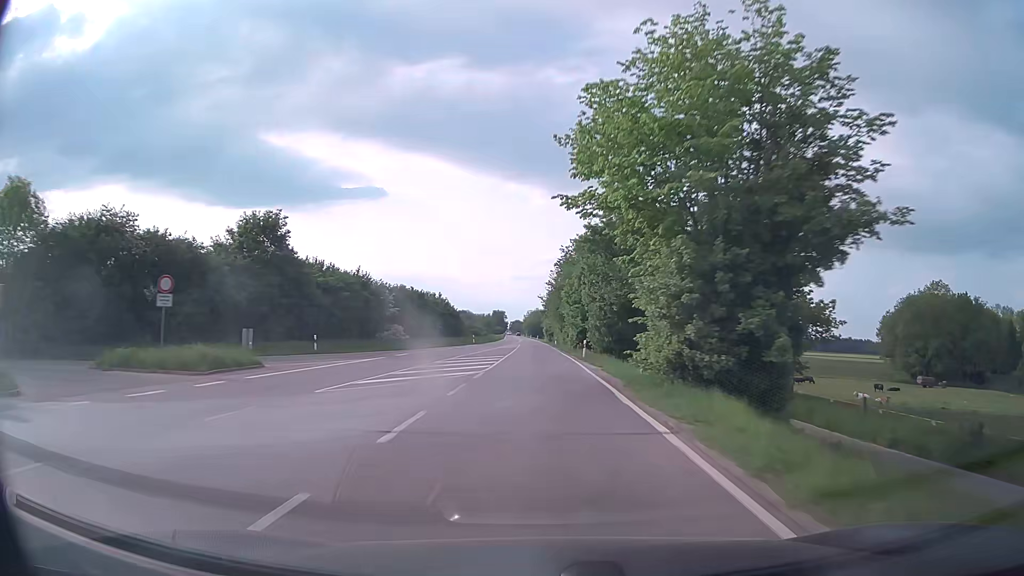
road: secondary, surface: asphalt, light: Day
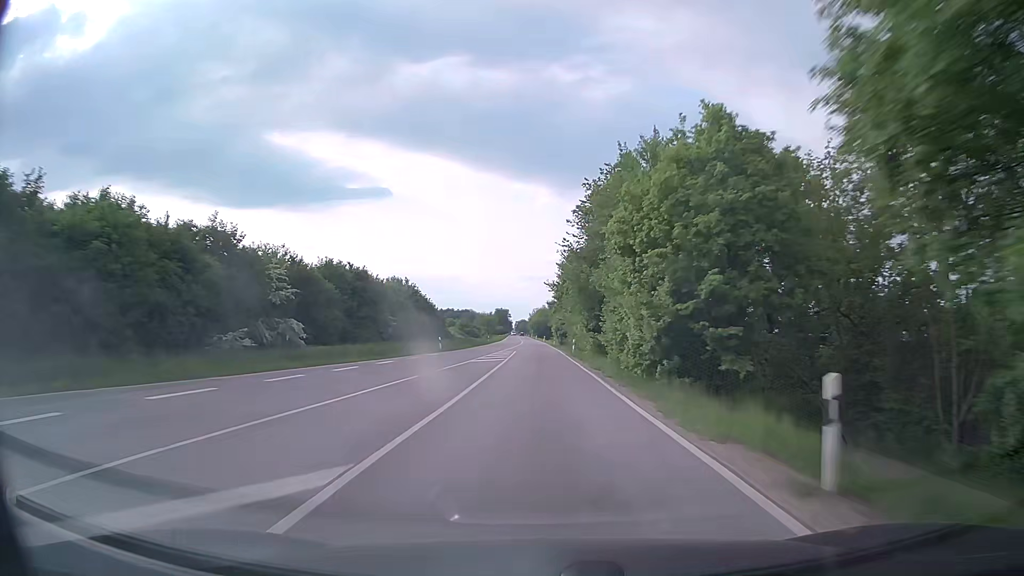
(-0.2, +32.7) m; -1°
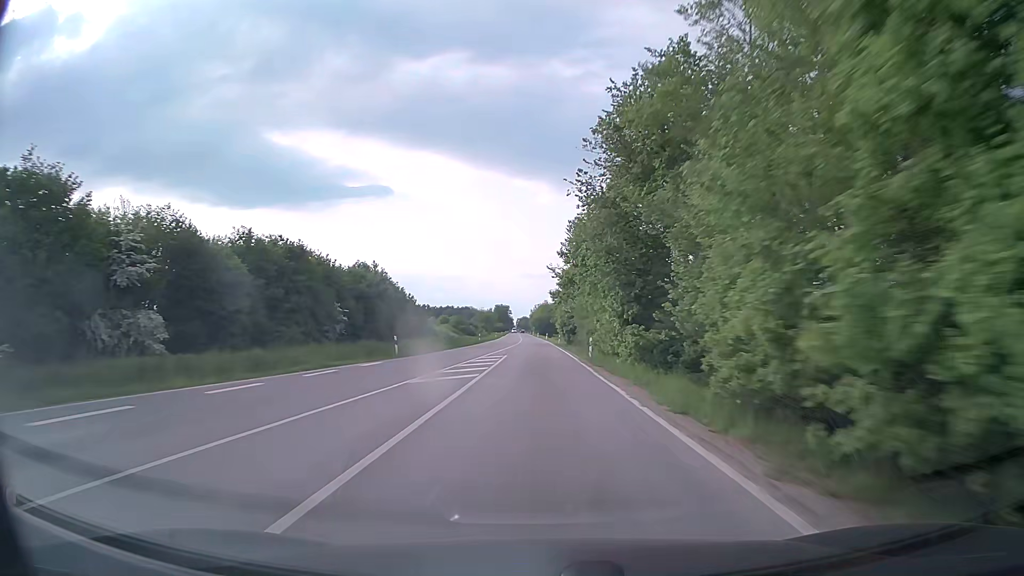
(+0.1, +16.4) m; 0°
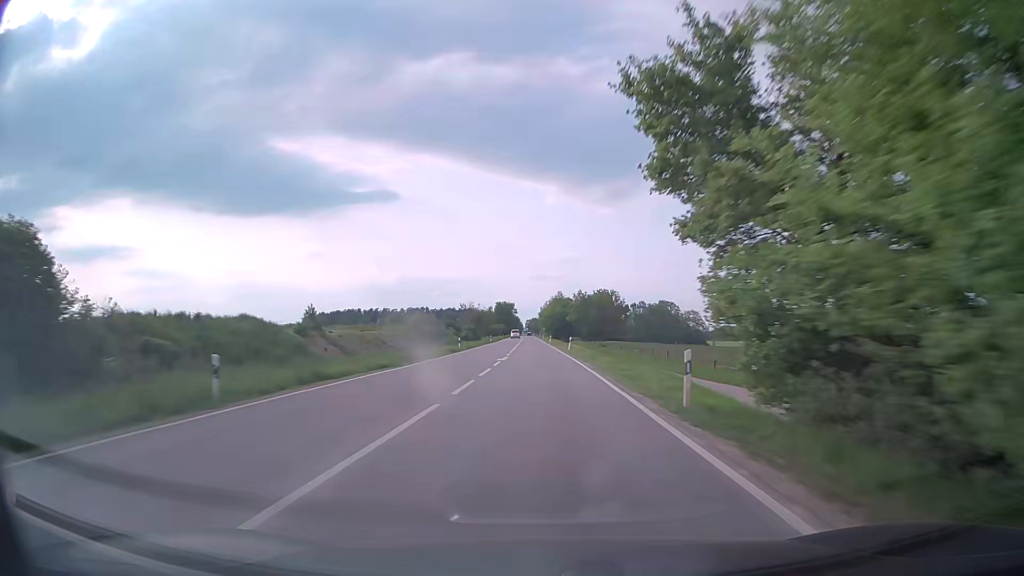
(-0.6, +65.4) m; -1°
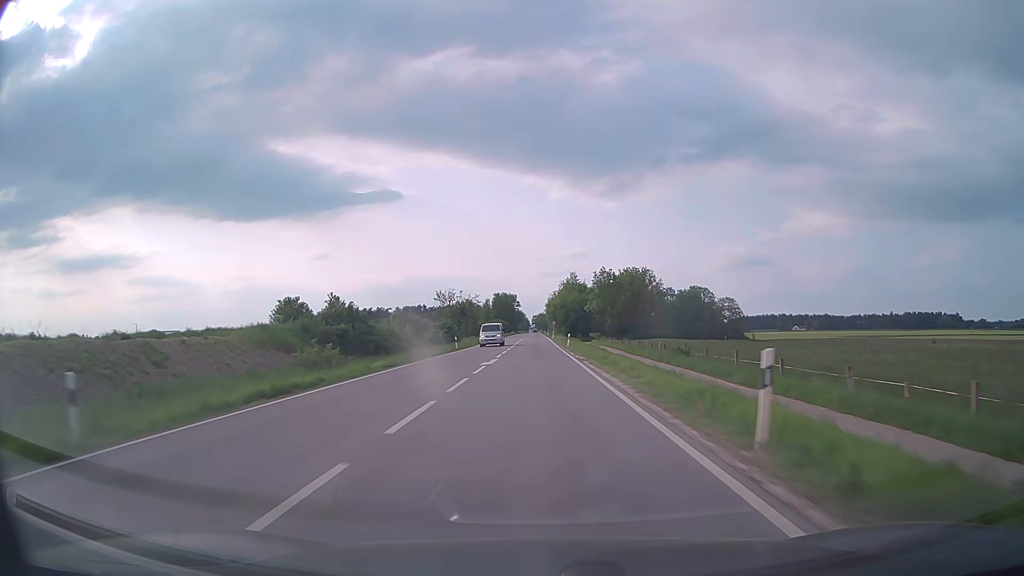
(-0.2, +47.4) m; -1°
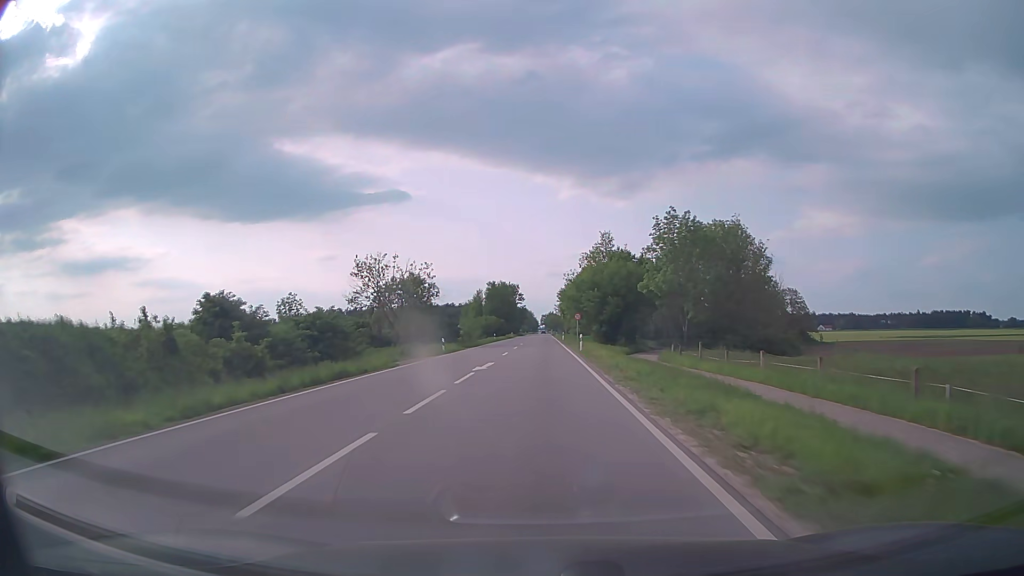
(-0.3, +57.3) m; -1°
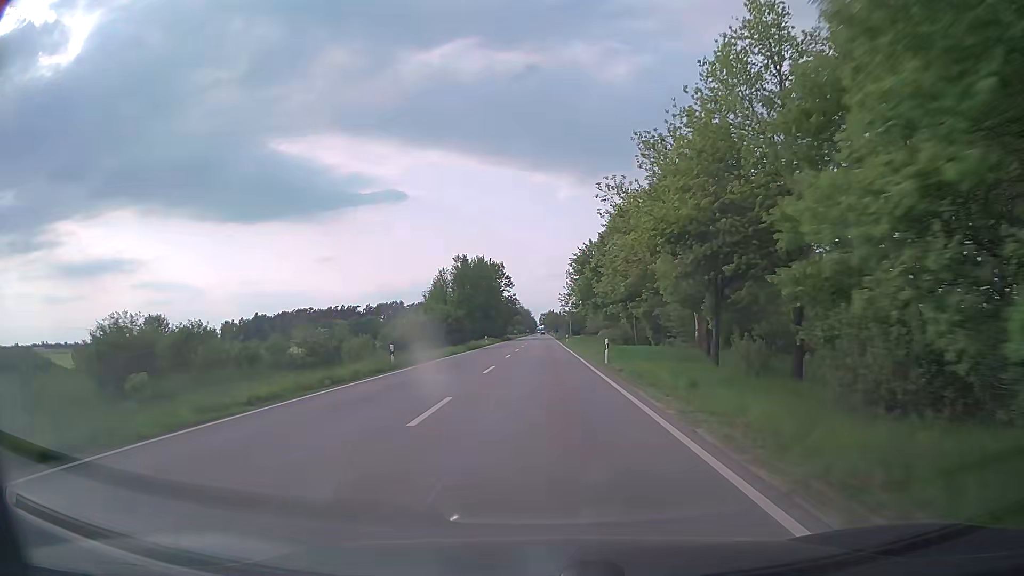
(-0.2, +60.2) m; 0°
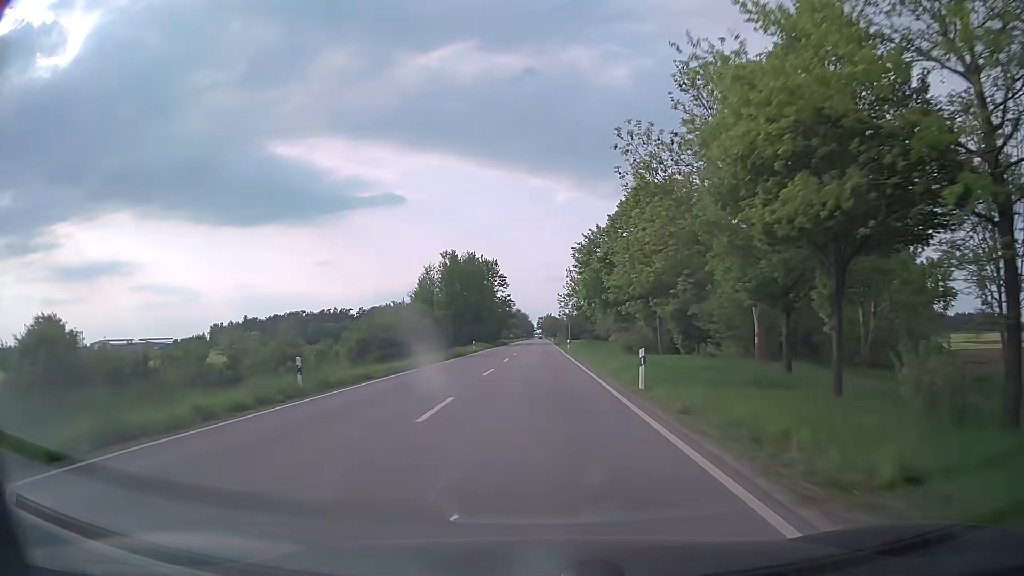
(0.0, +11.0) m; 0°
(0, +10) (0, +20) (0, +30) (0, +40) (0, +50) (0, +60) (0, +70) (0, +80) (0, +90) (0, +100) m
